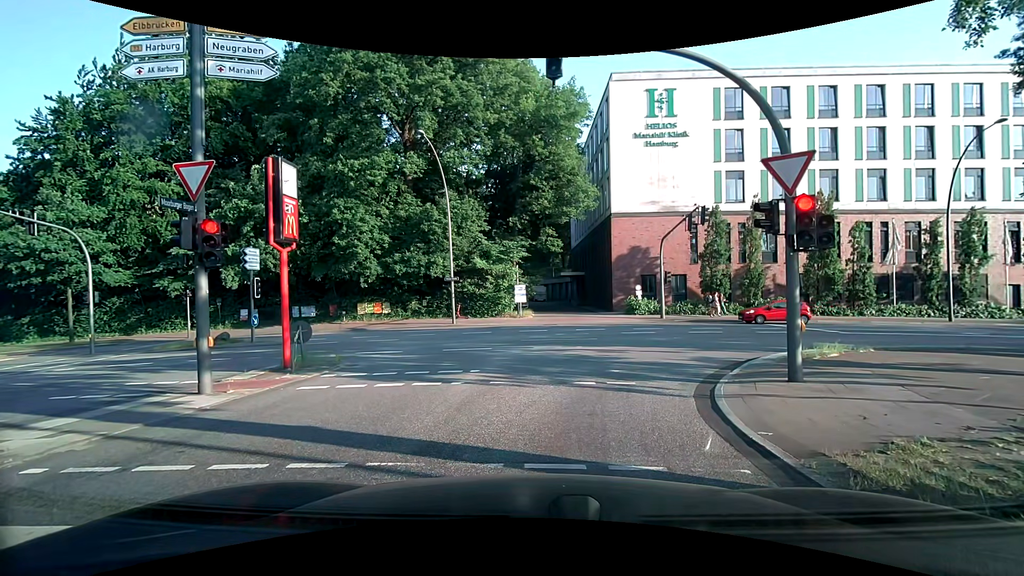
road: secondary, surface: asphalt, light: Day
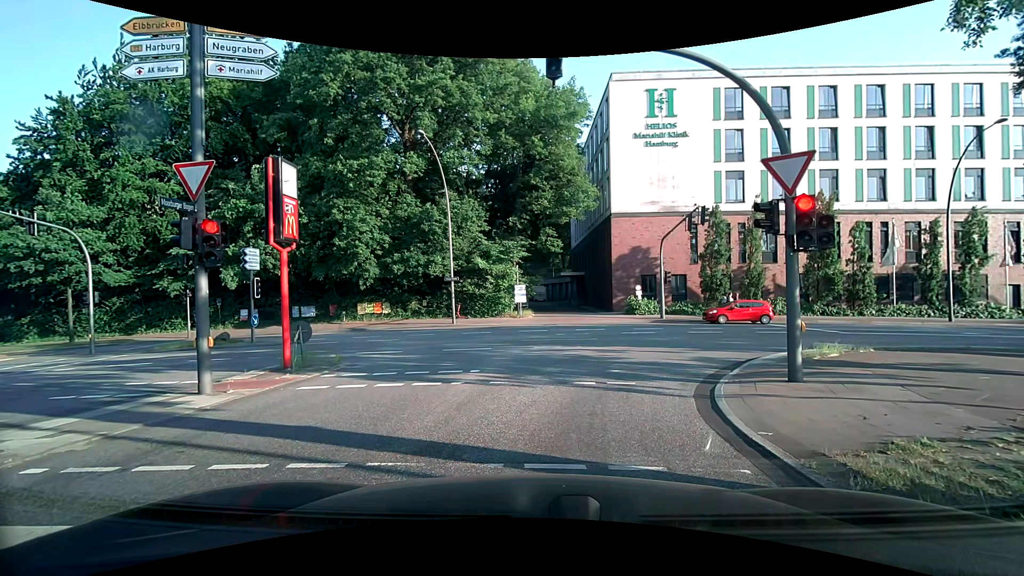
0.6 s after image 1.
(0.0, 0.0) m; 0°
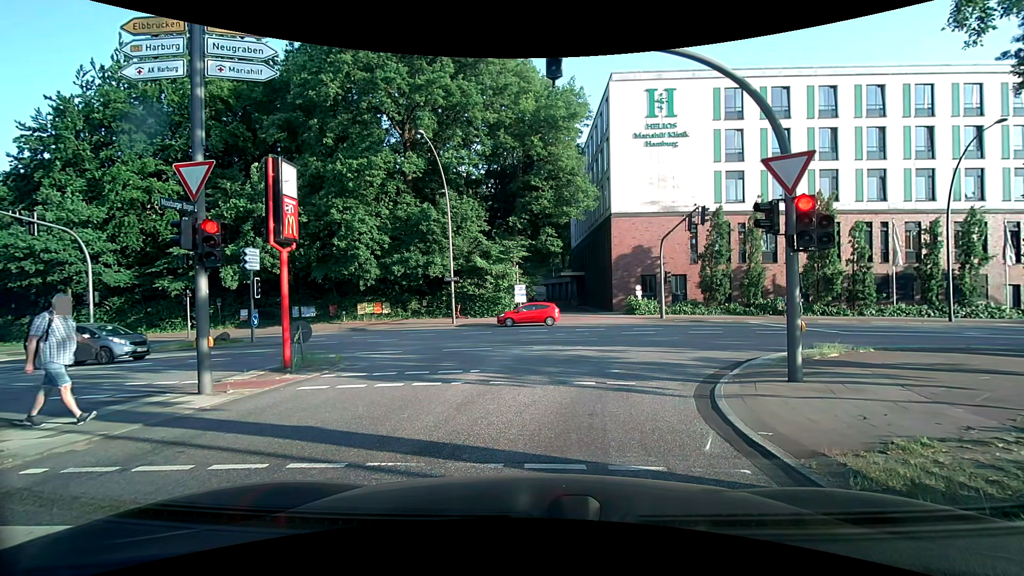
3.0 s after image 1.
(0.0, 0.0) m; 0°
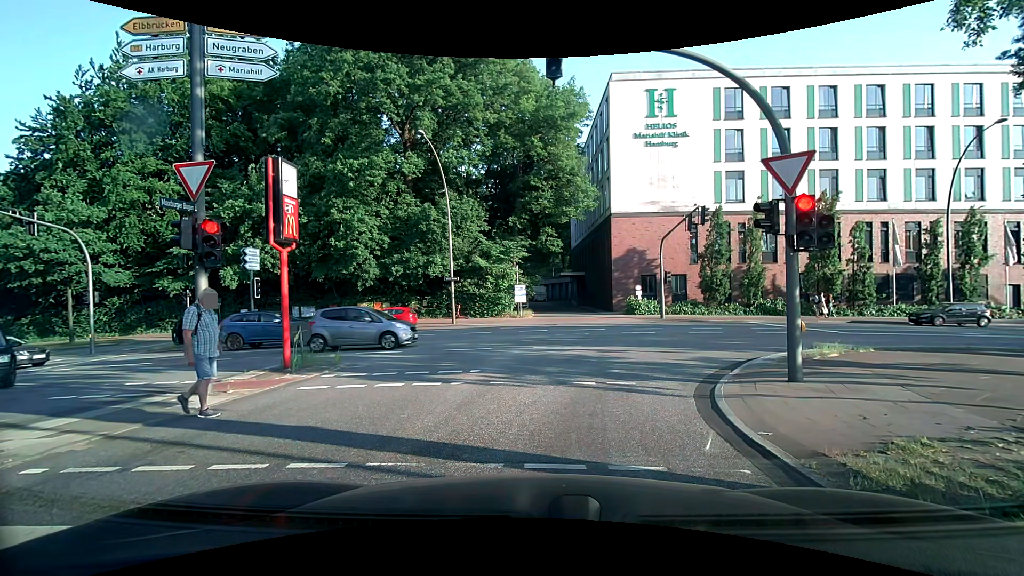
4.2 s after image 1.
(0.0, 0.0) m; 0°
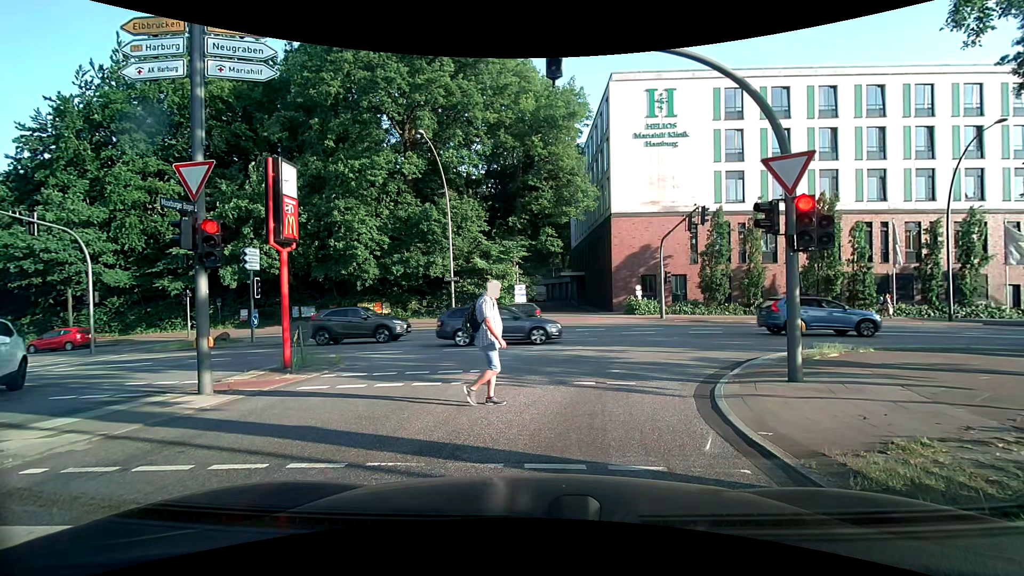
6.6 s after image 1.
(0.0, 0.0) m; 0°
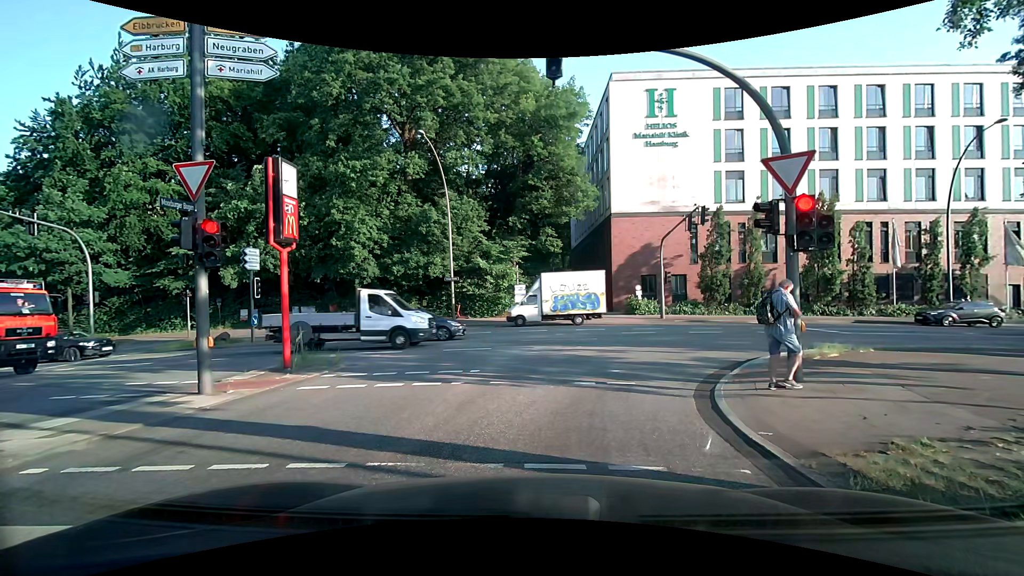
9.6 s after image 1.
(0.0, 0.0) m; 0°
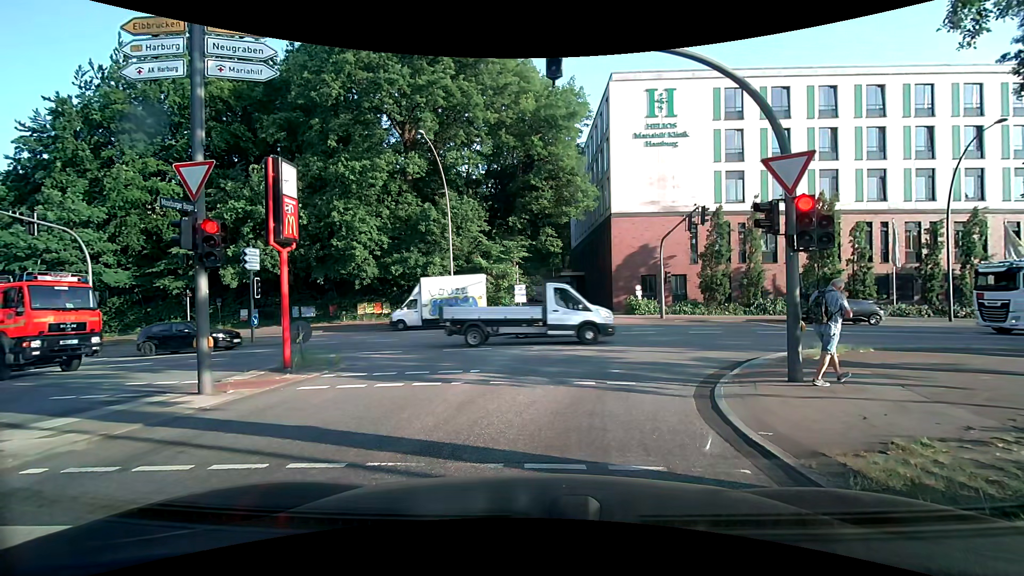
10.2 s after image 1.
(0.0, 0.0) m; 0°
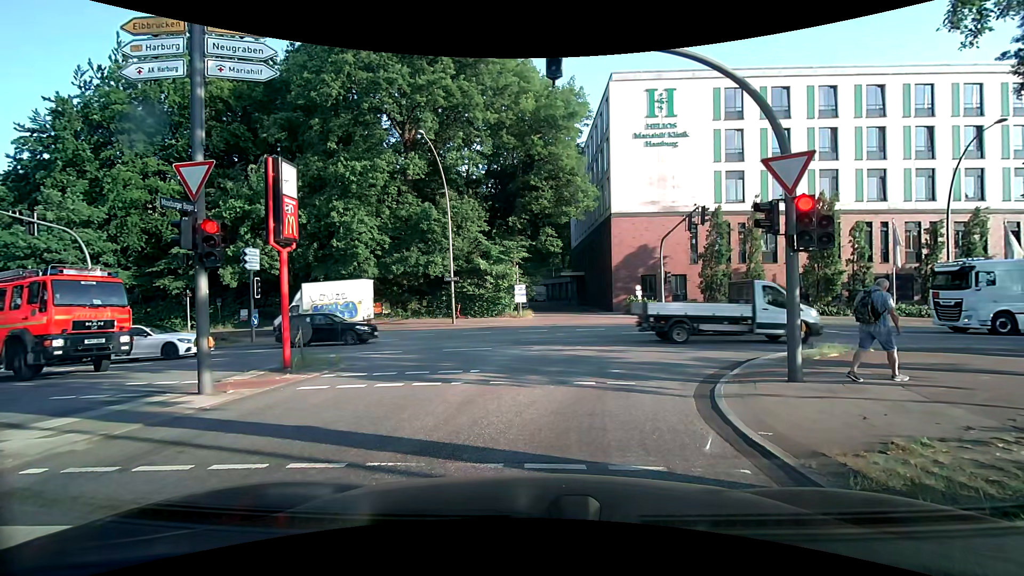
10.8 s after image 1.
(0.0, 0.0) m; 0°
